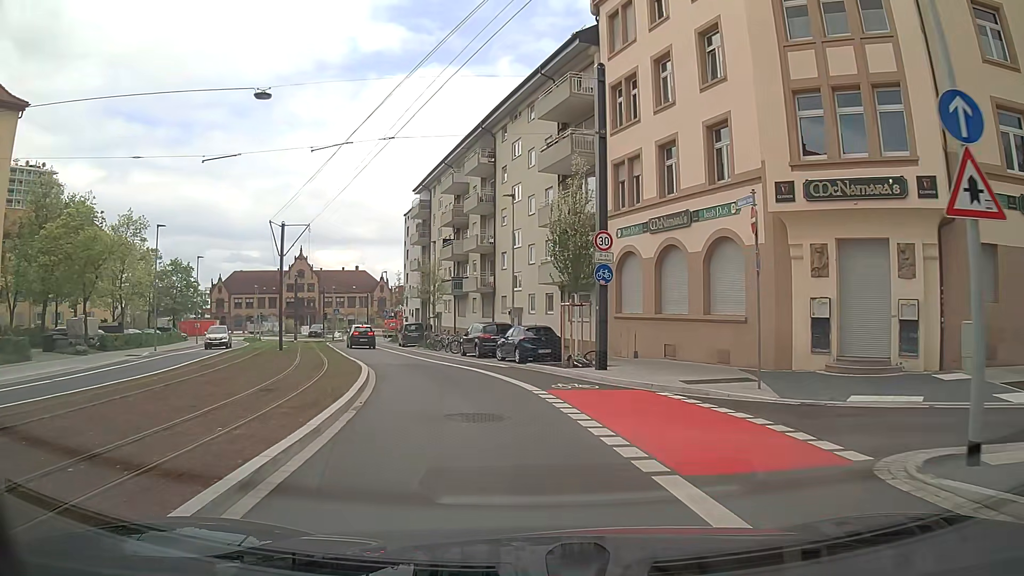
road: secondary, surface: asphalt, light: Day
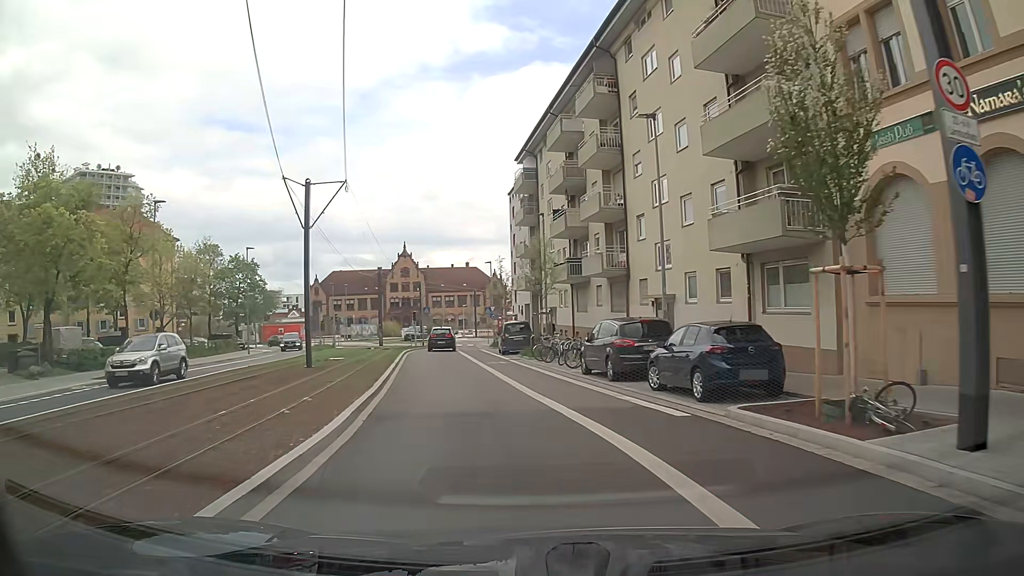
(-1.0, +13.3) m; -11°
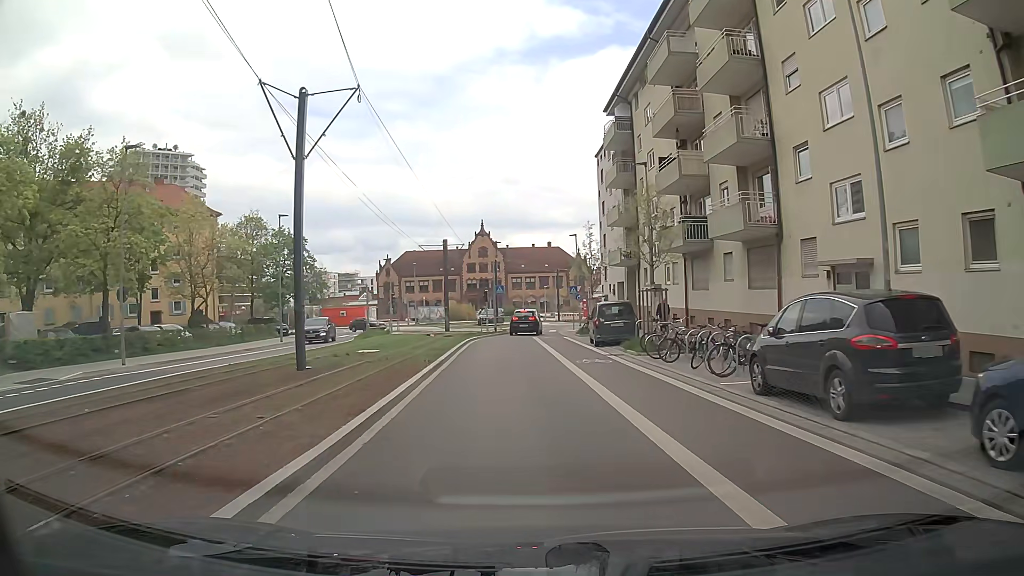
(-0.5, +9.5) m; -6°
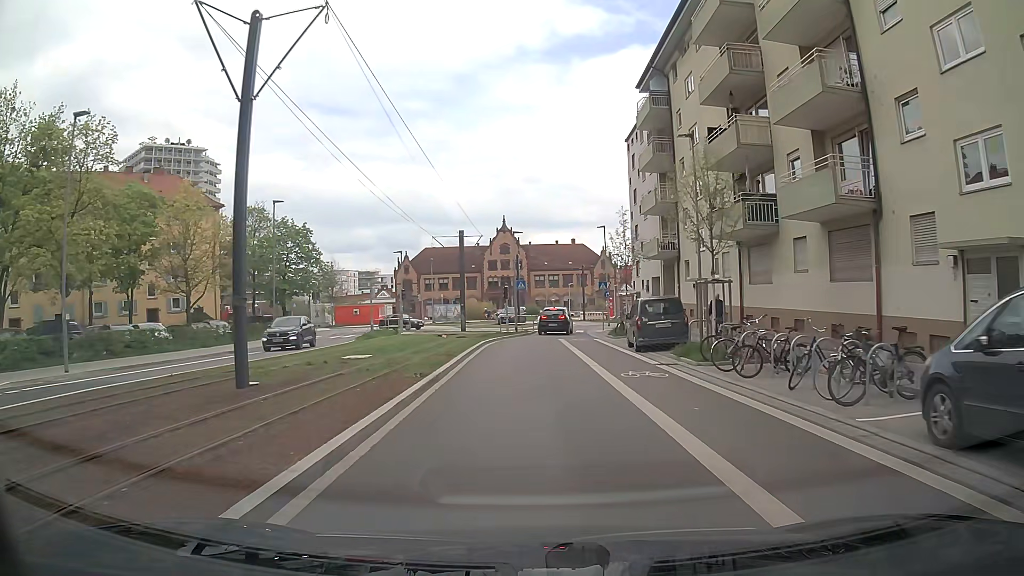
(-0.1, +5.0) m; -2°
(0, +10) (0, +20) (0, +30) (+1, +40) (+2, +50) (+5, +59) (+8, +69) (+7, +78) (-1, +85) (-11, +85) m
